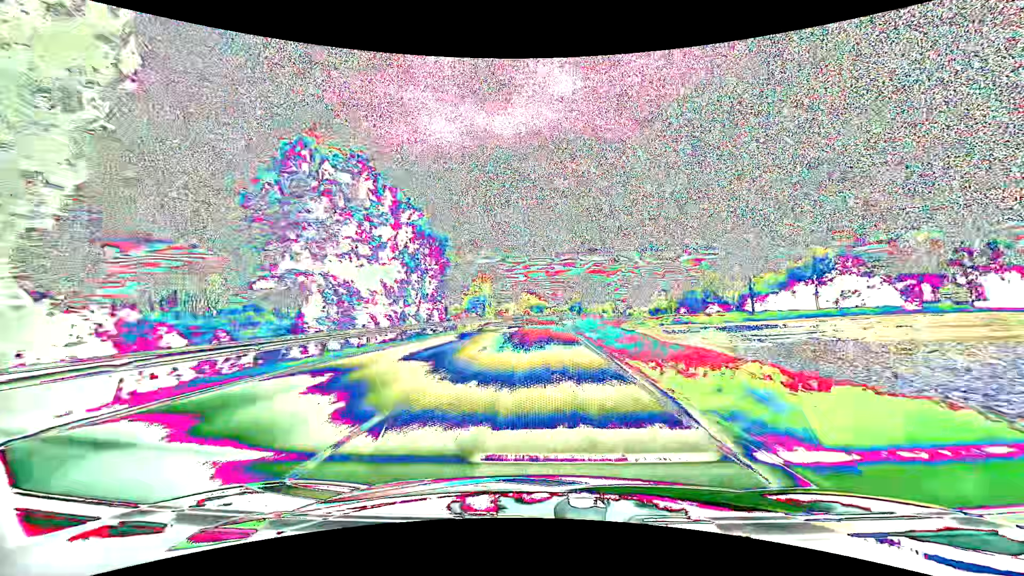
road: primary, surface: asphalt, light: Day
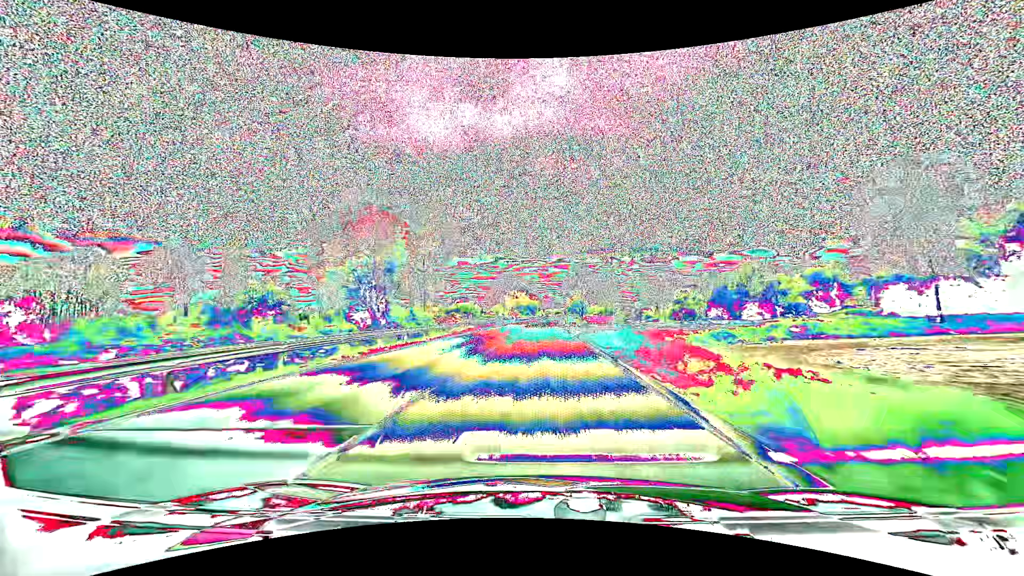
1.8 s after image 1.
(+0.5, +47.2) m; +1°
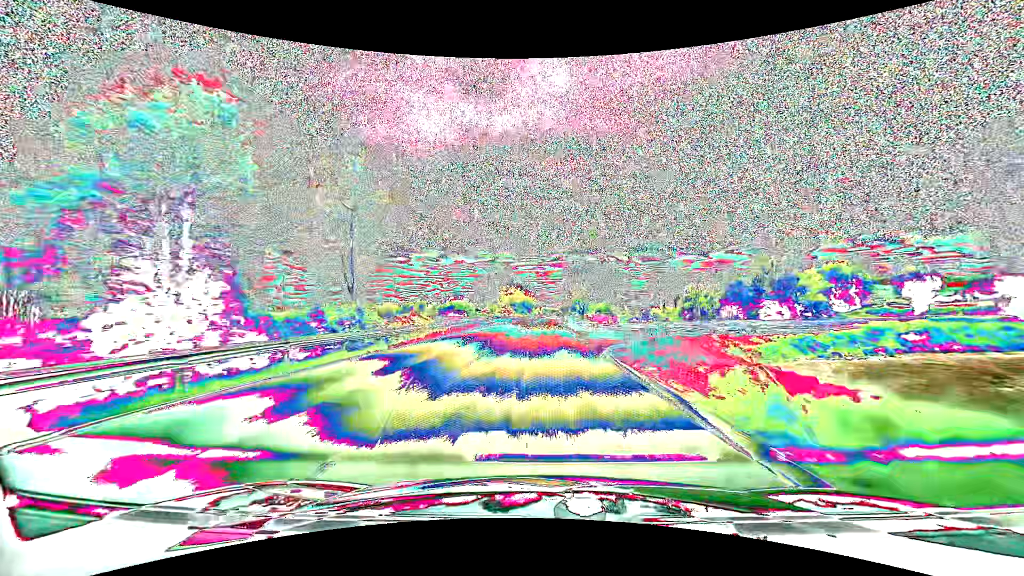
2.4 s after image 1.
(0.0, +15.8) m; 0°
(0, +10) (0, +20) (0, +30) (0, +40) (+1, +50) (+1, +60) (+1, +70) (+1, +80) (+2, +90) (+2, +100) m
